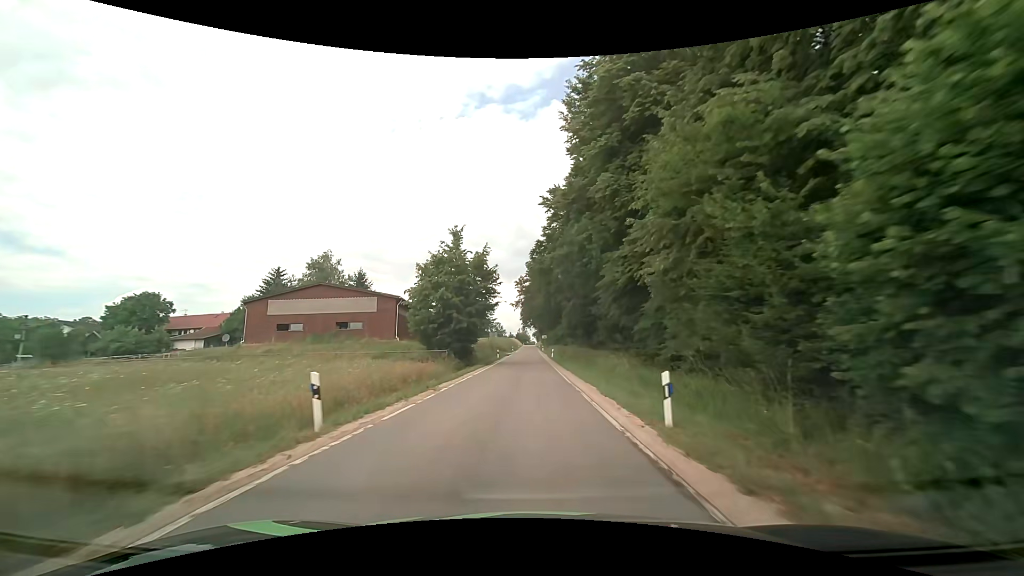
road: tertiary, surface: asphalt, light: Day
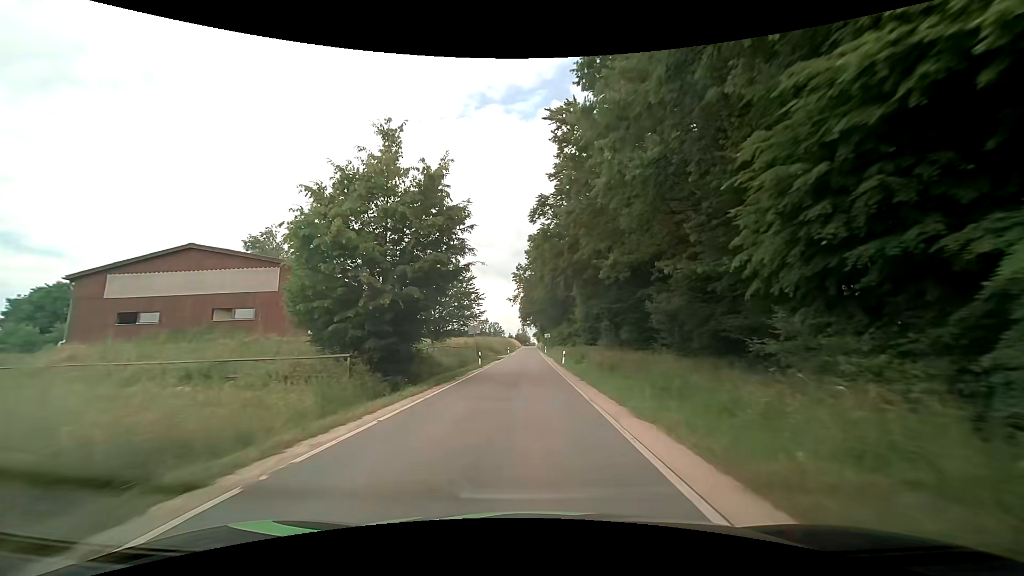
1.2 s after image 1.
(+0.1, +19.2) m; 0°
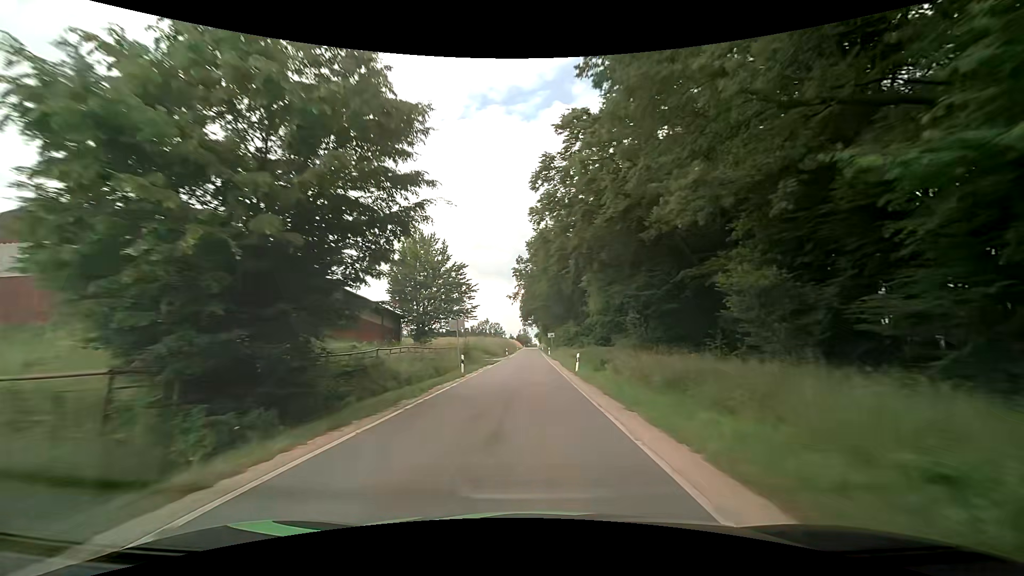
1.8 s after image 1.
(0.0, +9.7) m; 0°
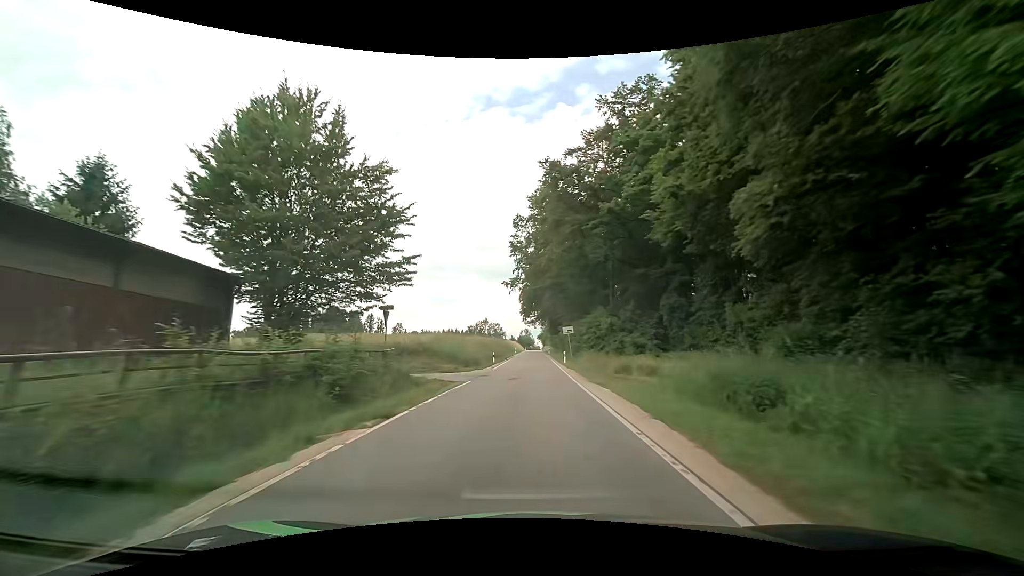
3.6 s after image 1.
(-0.1, +29.0) m; 0°
